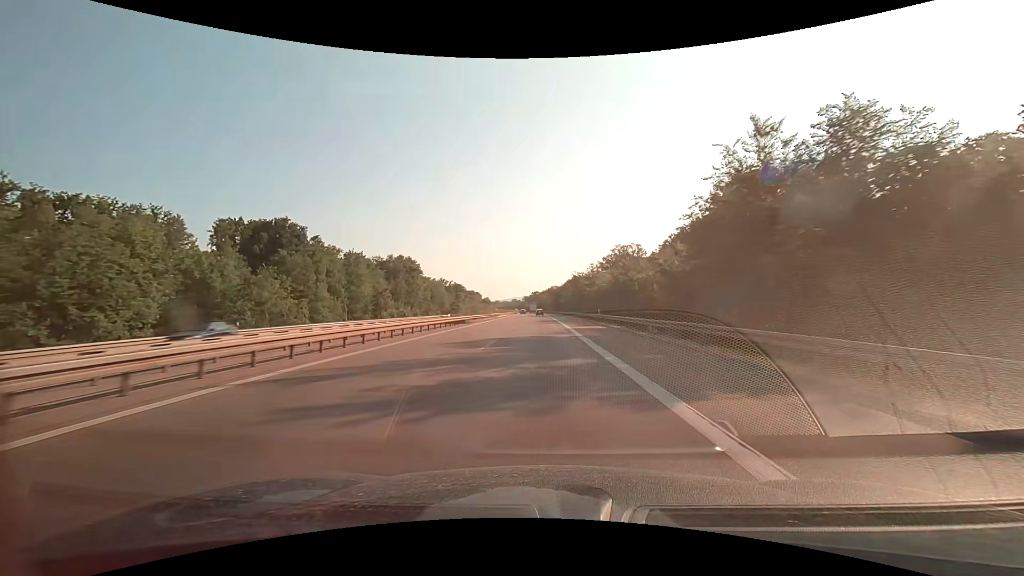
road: motorway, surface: asphalt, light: Day
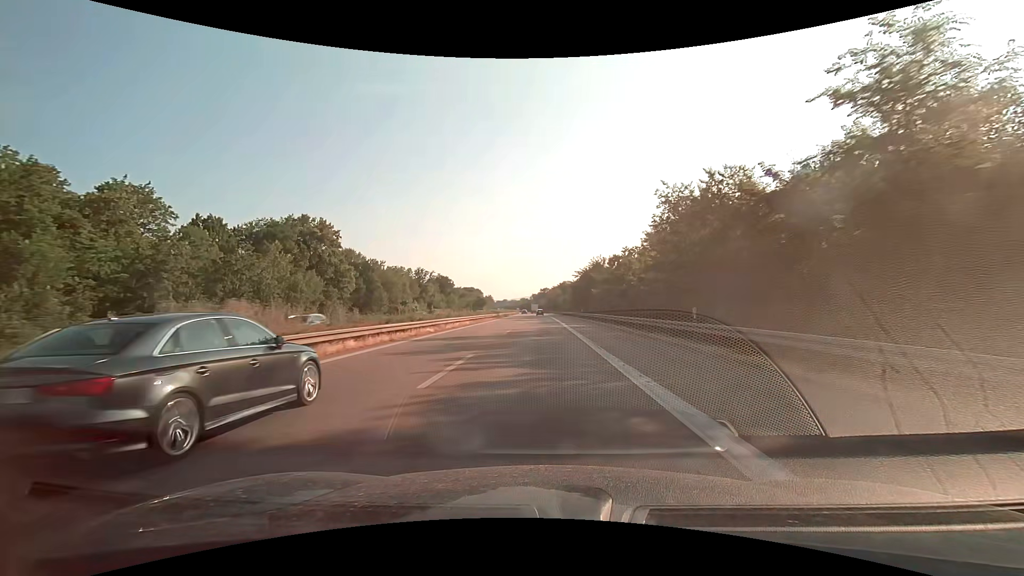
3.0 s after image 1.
(-0.7, +80.1) m; -1°
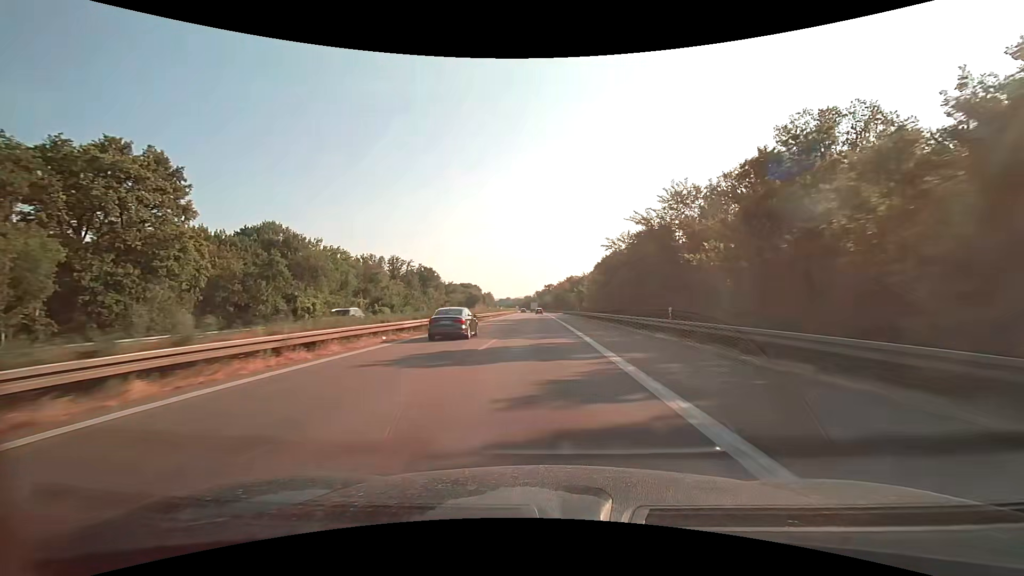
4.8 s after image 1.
(-0.3, +48.1) m; 0°
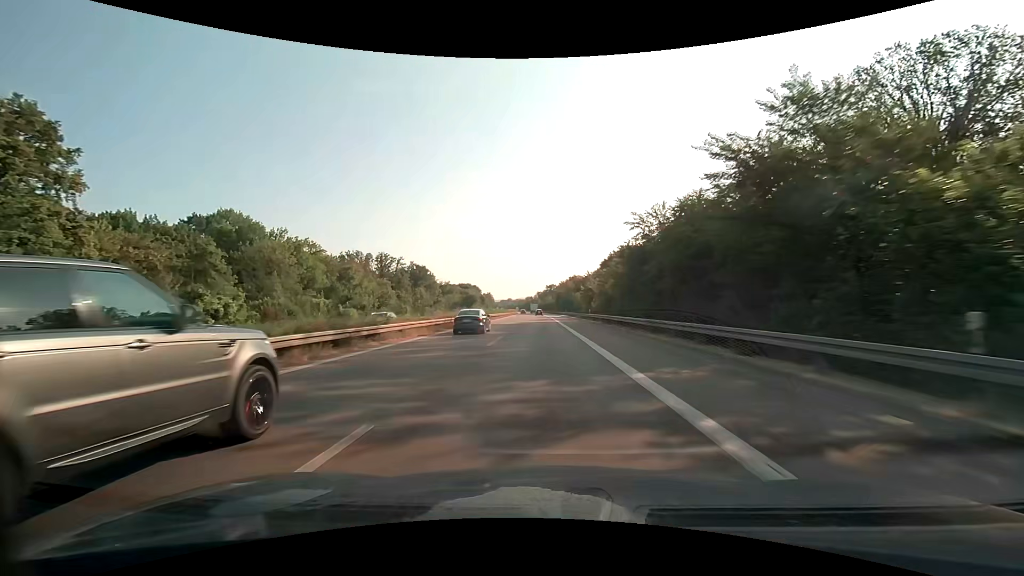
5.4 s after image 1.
(0.0, +16.0) m; 0°
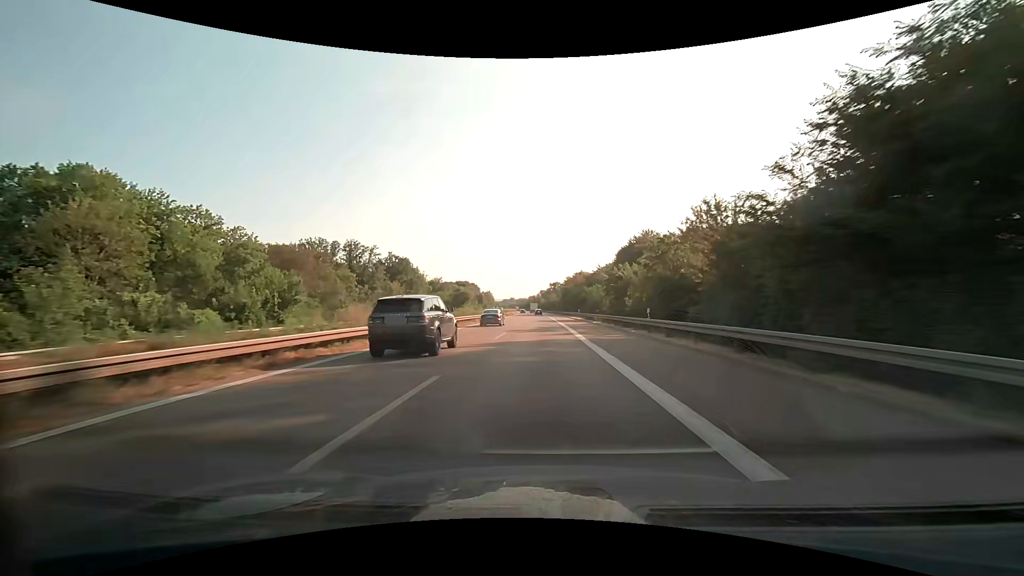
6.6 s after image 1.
(-0.1, +32.0) m; 0°
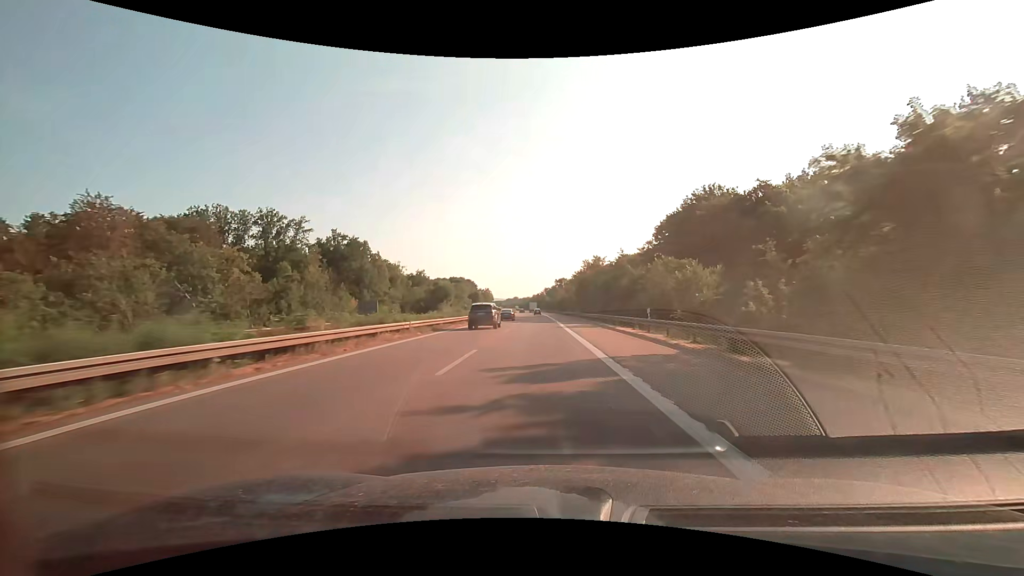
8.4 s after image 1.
(-0.2, +48.0) m; 0°
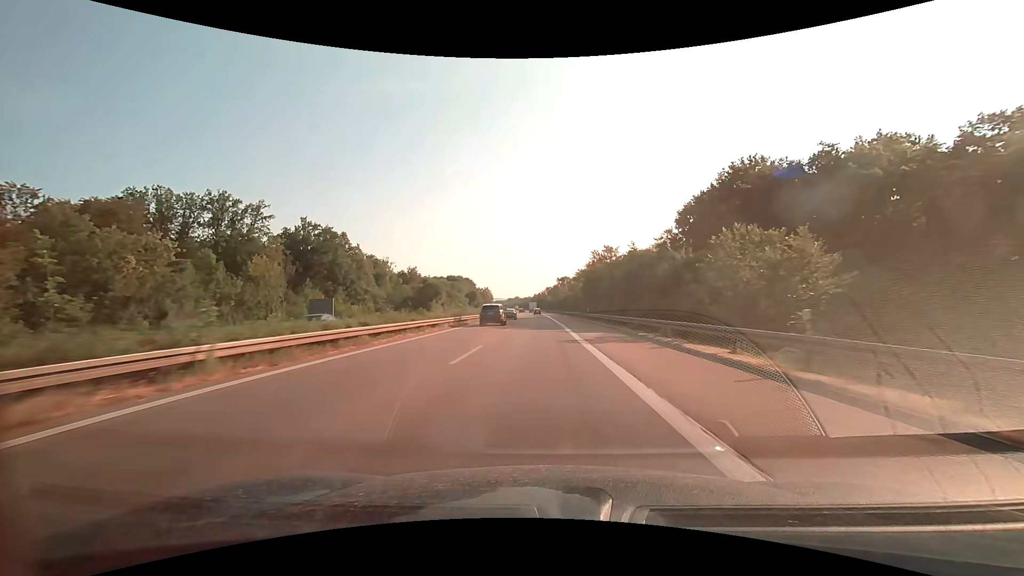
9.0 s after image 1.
(0.0, +16.0) m; 0°
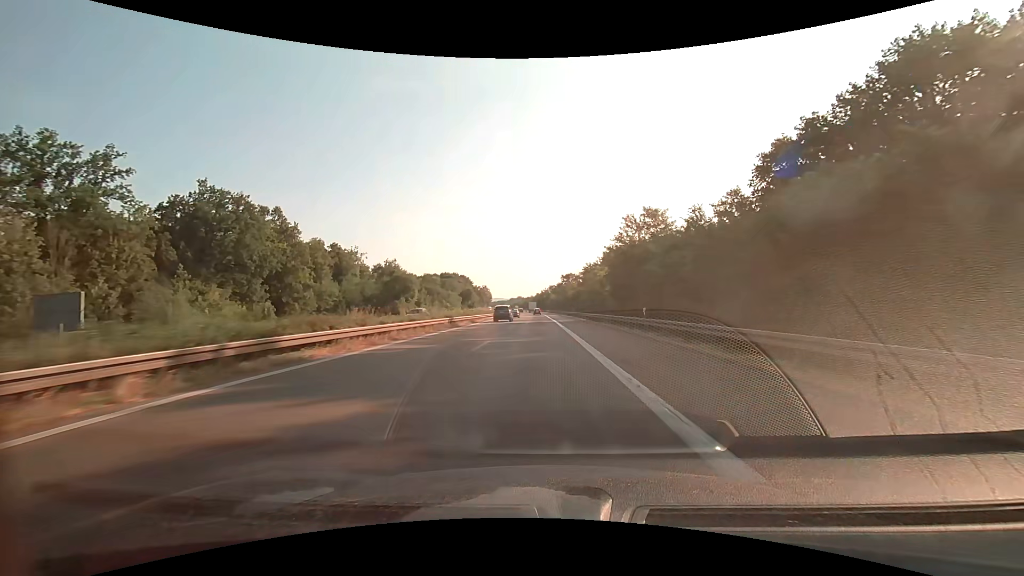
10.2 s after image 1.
(-0.1, +32.0) m; 0°
(0, +10) (0, +20) (0, +30) (0, +40) (0, +50) (0, +60) (0, +70) (-1, +80) (-1, +90) (-1, +100) m
